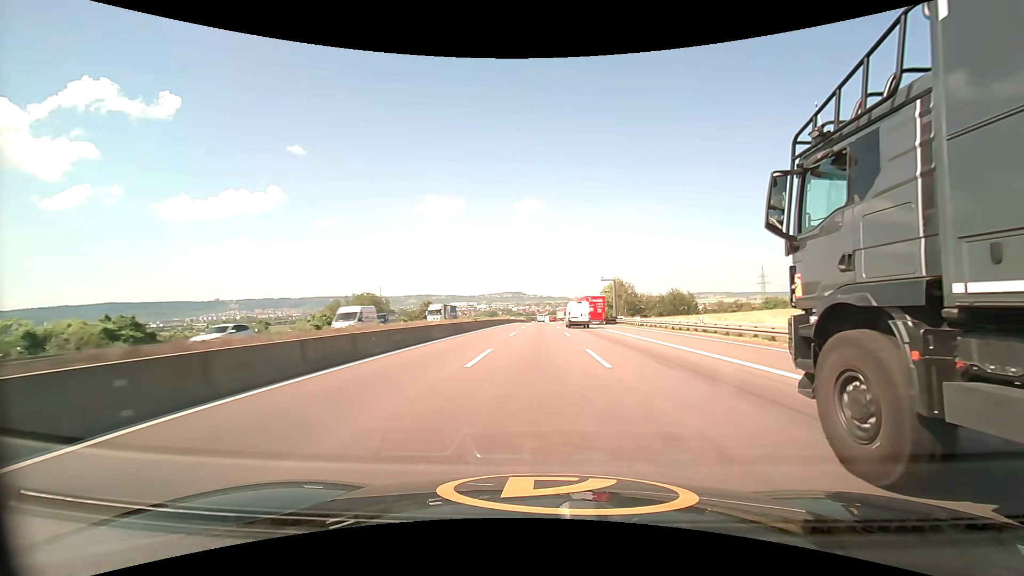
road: motorway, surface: asphalt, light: Day
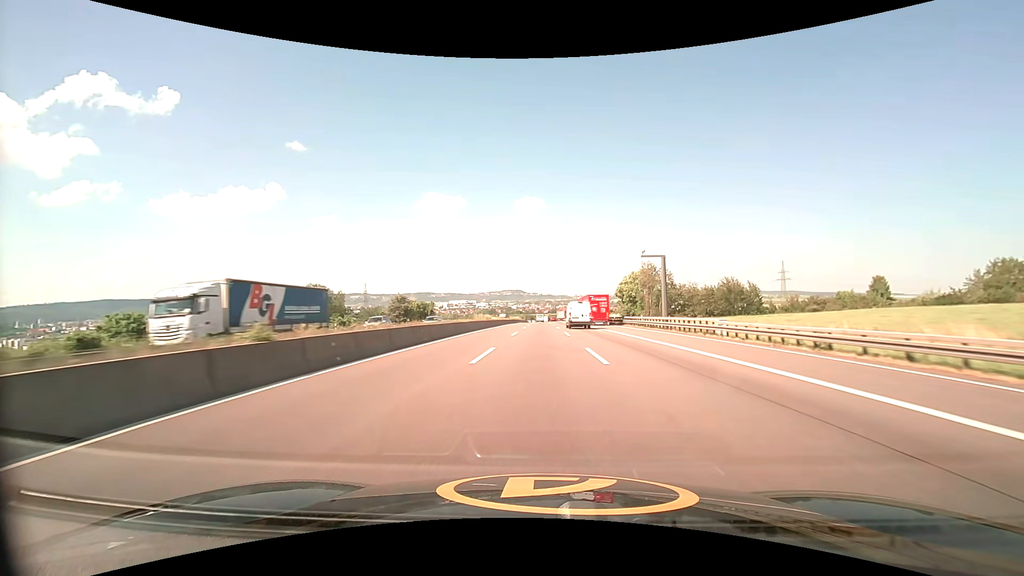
(0.0, +35.0) m; 0°
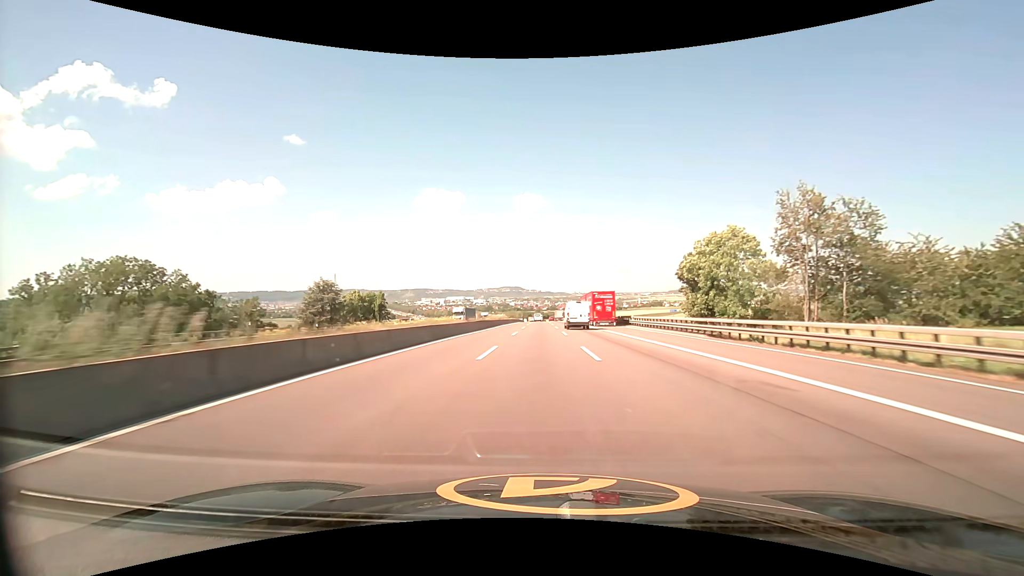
(+0.1, +52.6) m; 0°
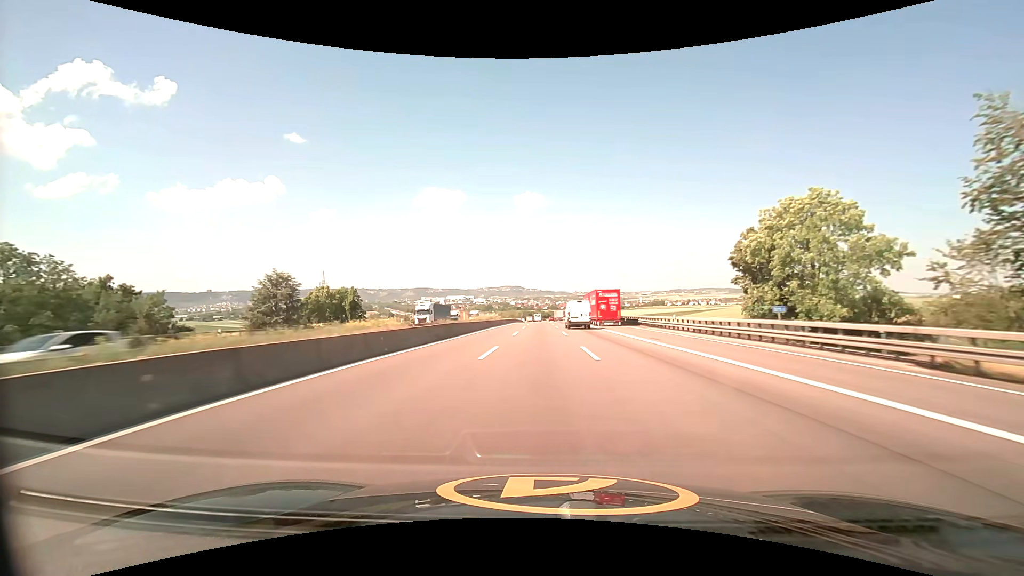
(0.0, +17.6) m; 0°
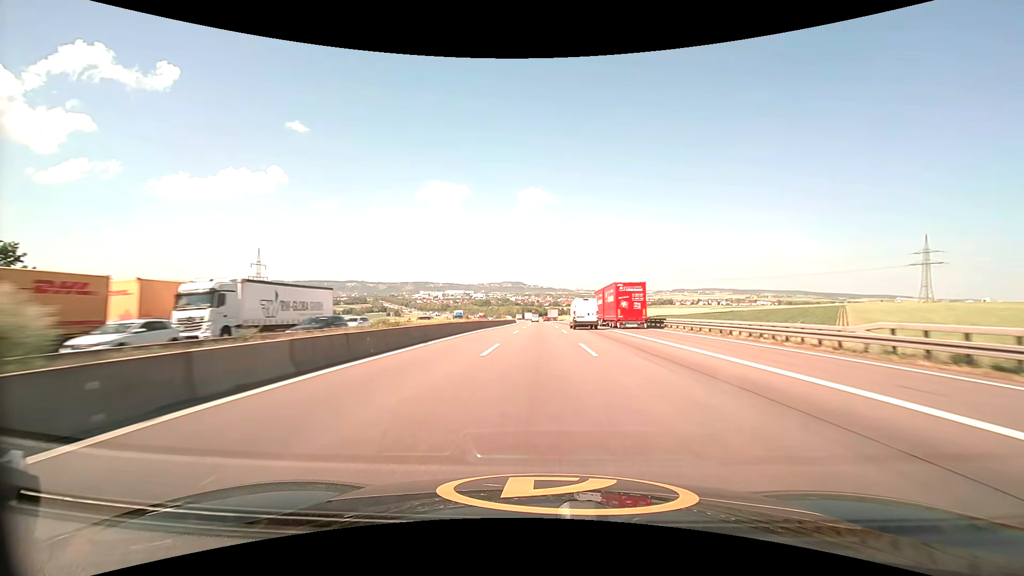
(0.0, +71.3) m; 0°
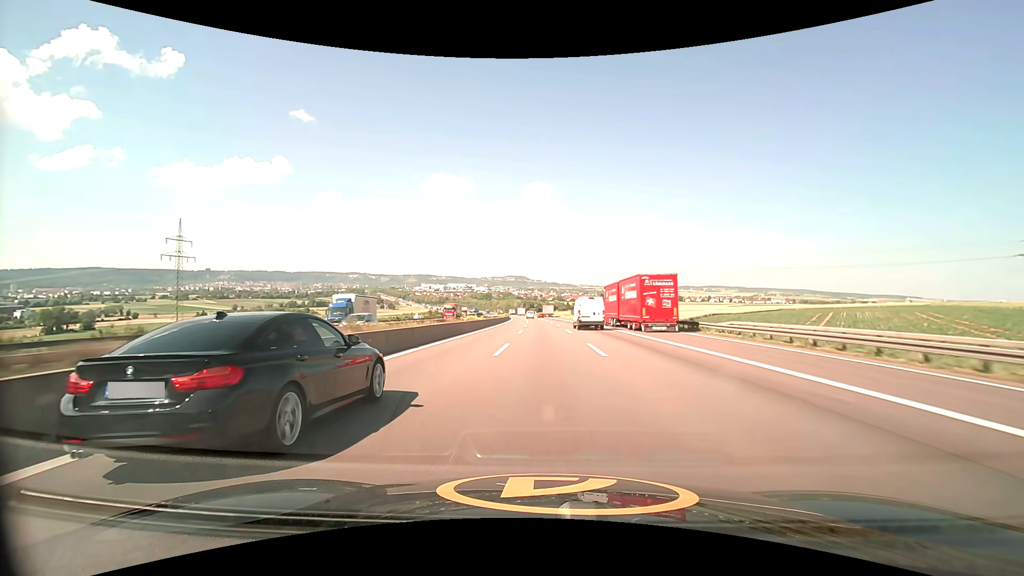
(-0.3, +53.6) m; -1°
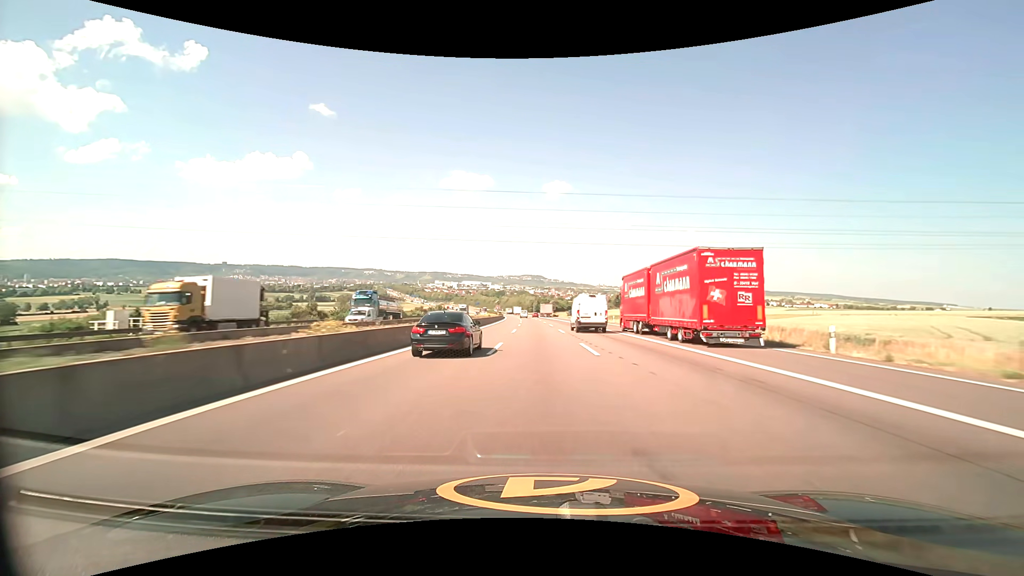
(-0.6, +89.4) m; -2°
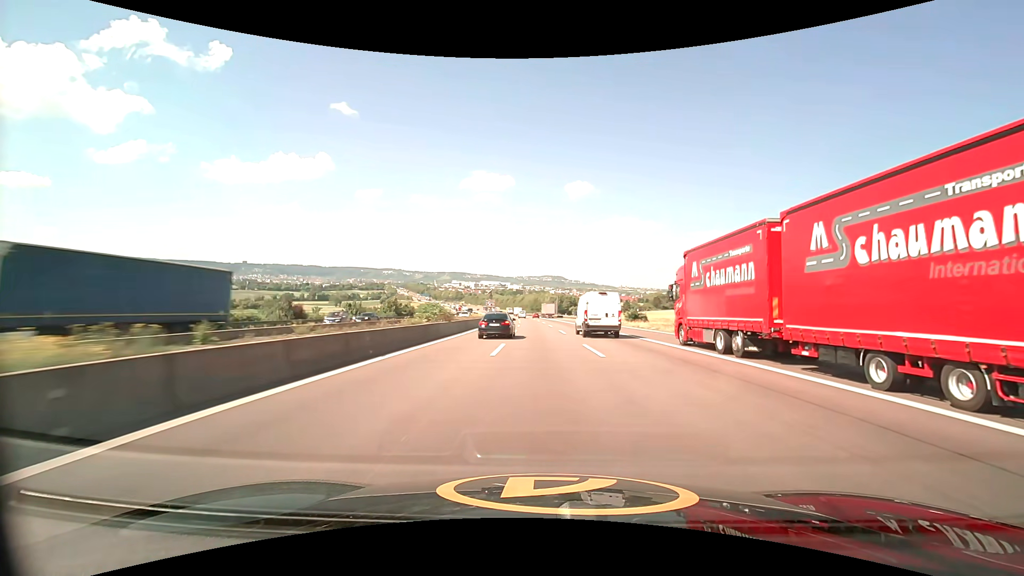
(-2.2, +89.9) m; -2°
(0, +10) (0, +20) (0, +30) (0, +40) (-1, +50) (-1, +60) (-1, +70) (-2, +80) (-2, +90) (-2, +100) m
